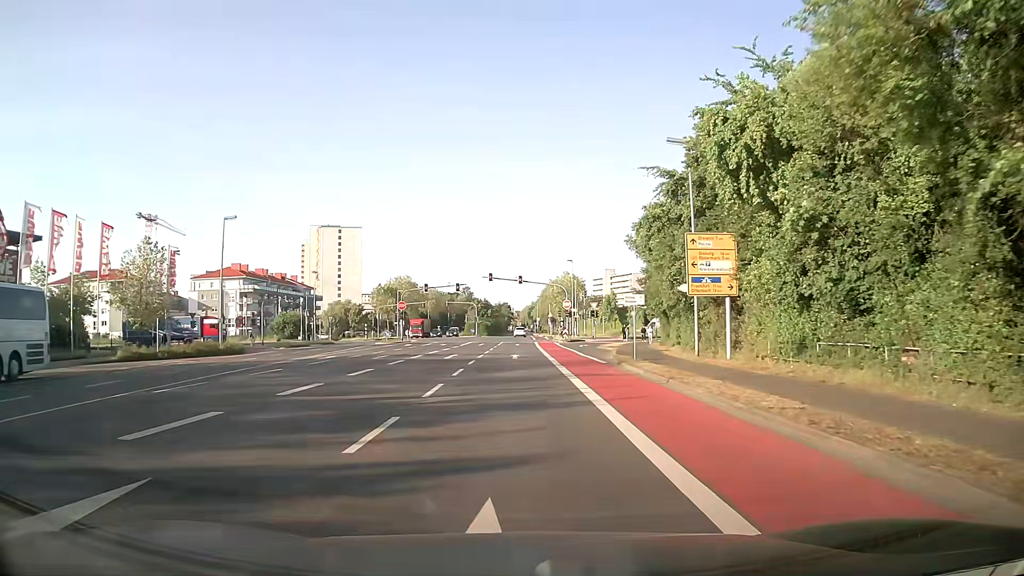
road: secondary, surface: asphalt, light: Day
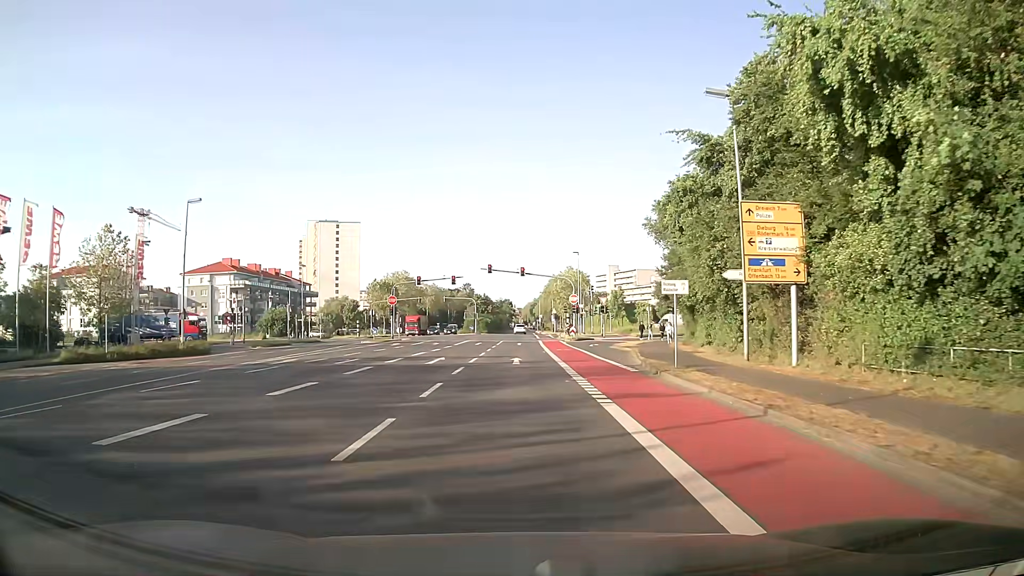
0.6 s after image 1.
(0.0, +6.7) m; 0°
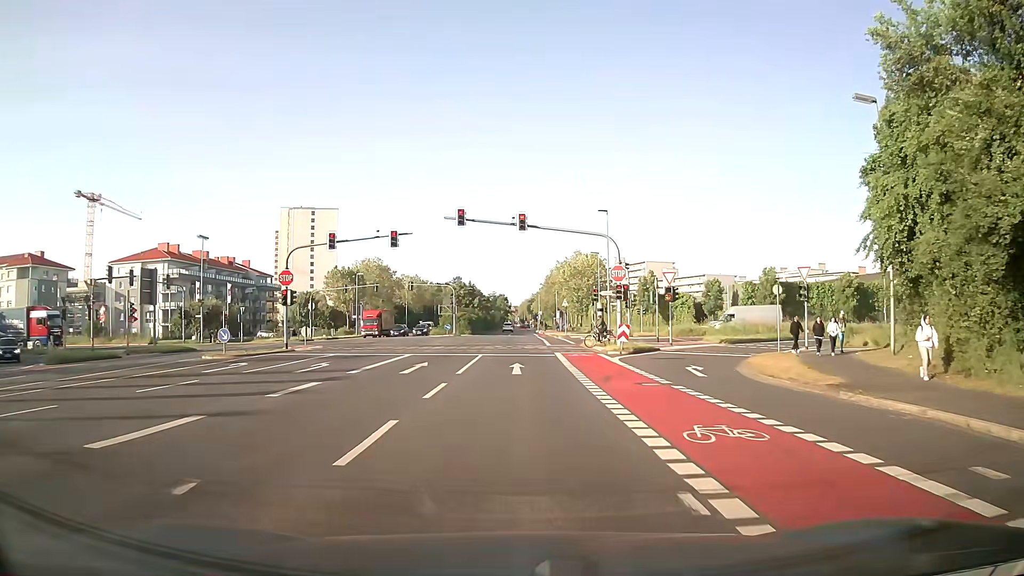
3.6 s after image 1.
(0.0, +30.2) m; 0°
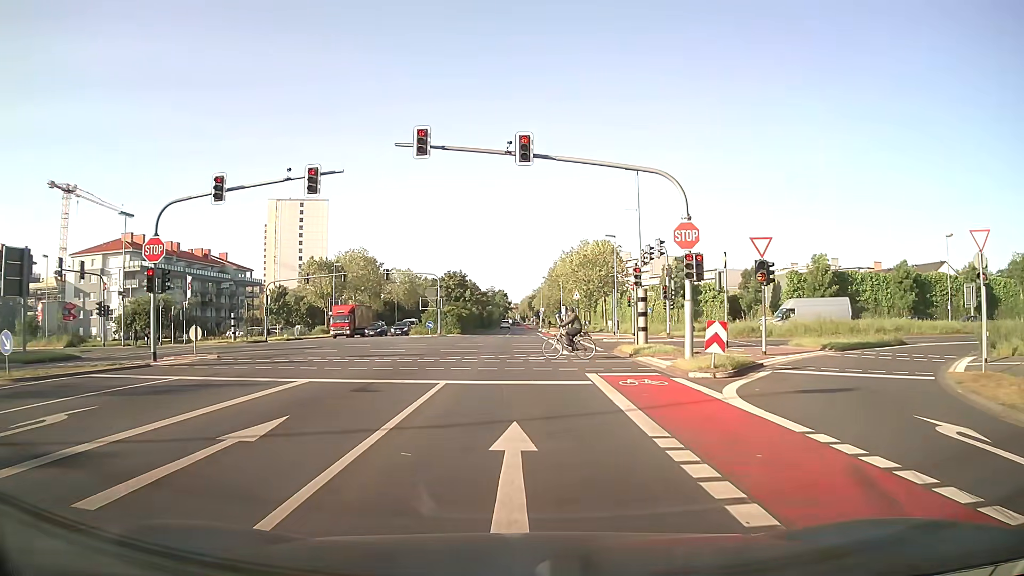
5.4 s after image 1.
(0.0, +14.0) m; 0°
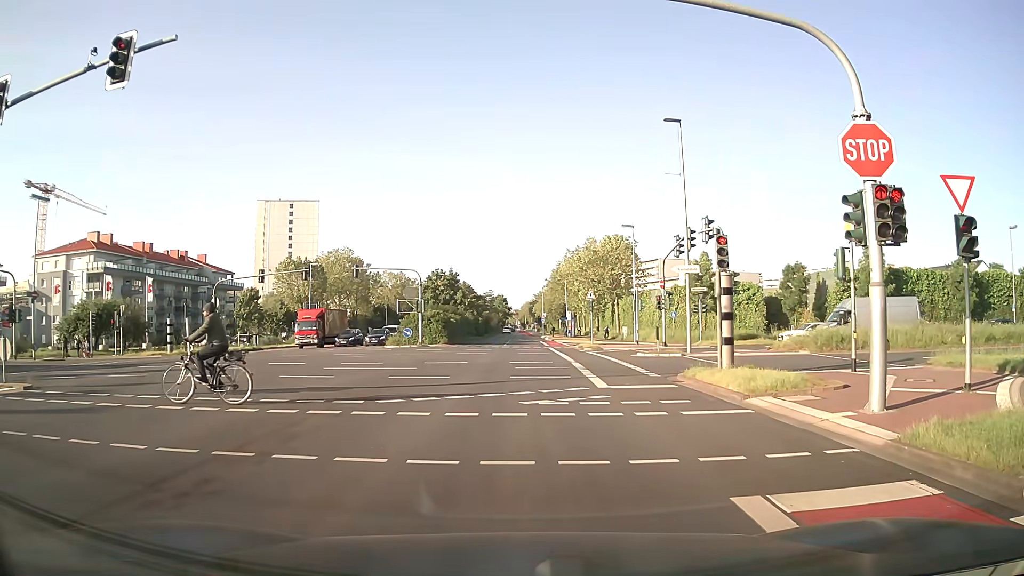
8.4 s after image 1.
(-0.1, +10.9) m; 0°
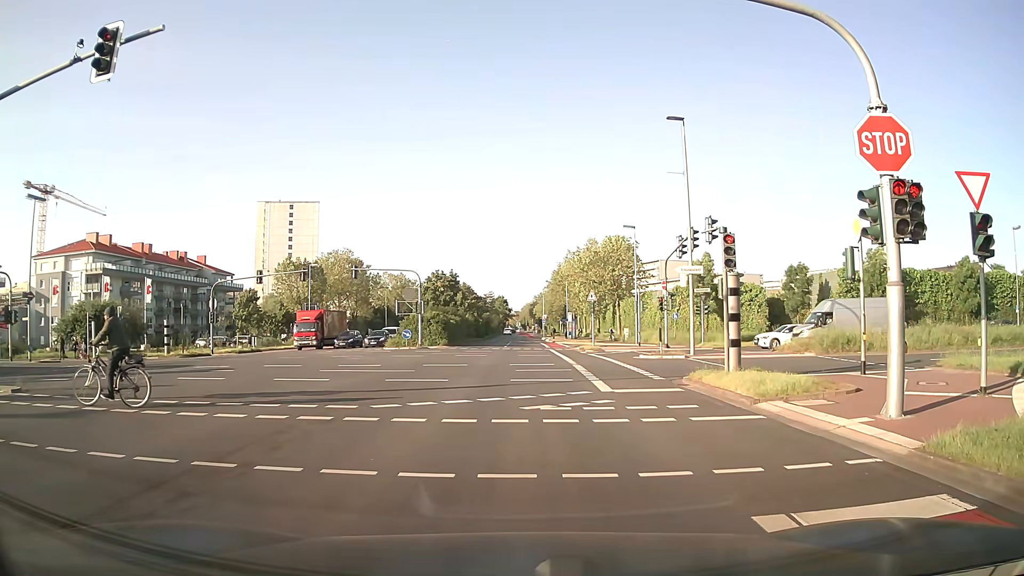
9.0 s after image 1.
(0.0, +0.4) m; 0°
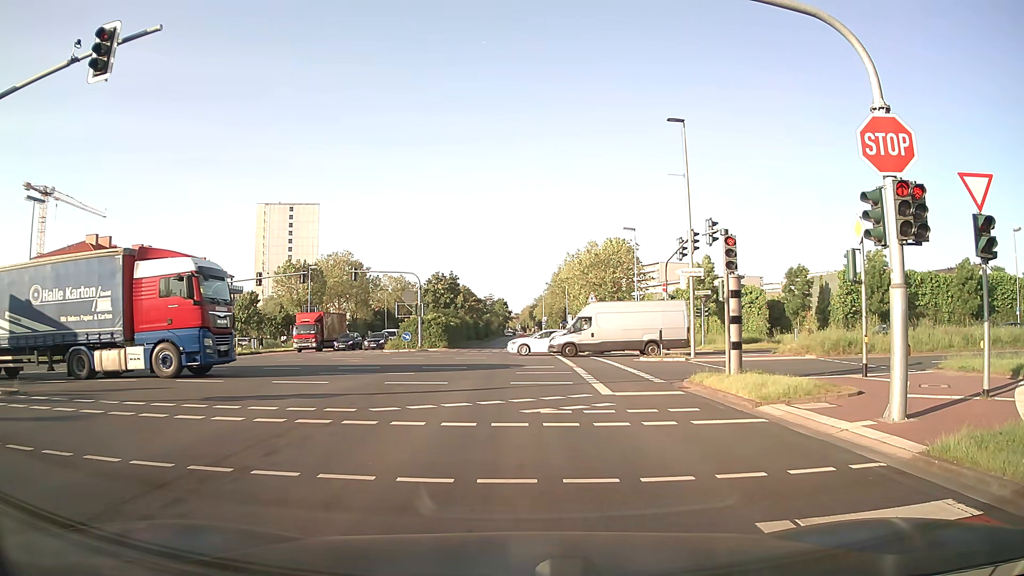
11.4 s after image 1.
(0.0, +0.2) m; 0°
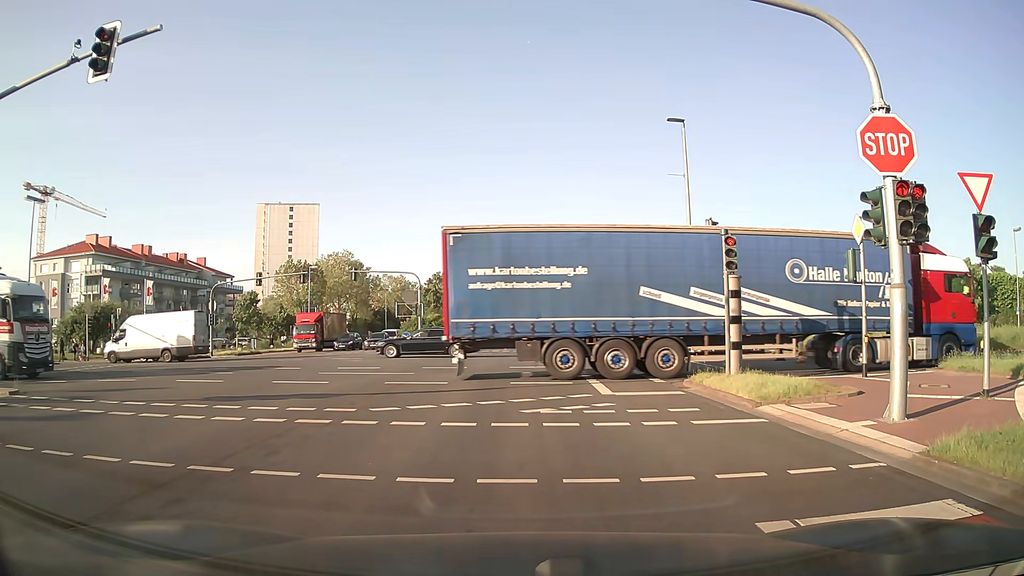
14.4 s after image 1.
(0.0, 0.0) m; 0°
(0, +10) (0, +20) (0, +30) (+1, +40) (+1, +50) (+1, +60) (+1, +70) (+1, +80) (+1, +90) (+1, +100) m
